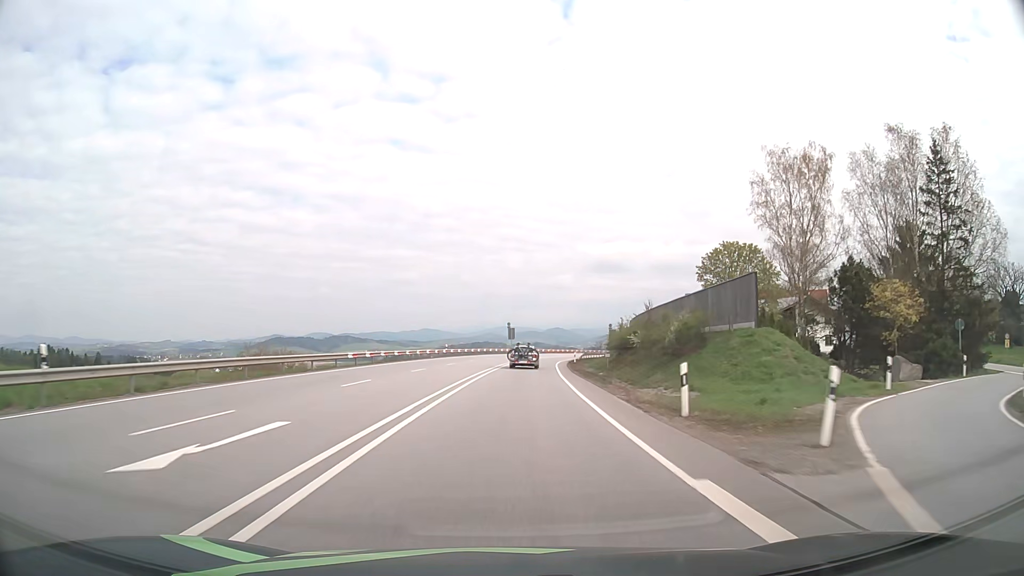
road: primary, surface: asphalt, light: Day
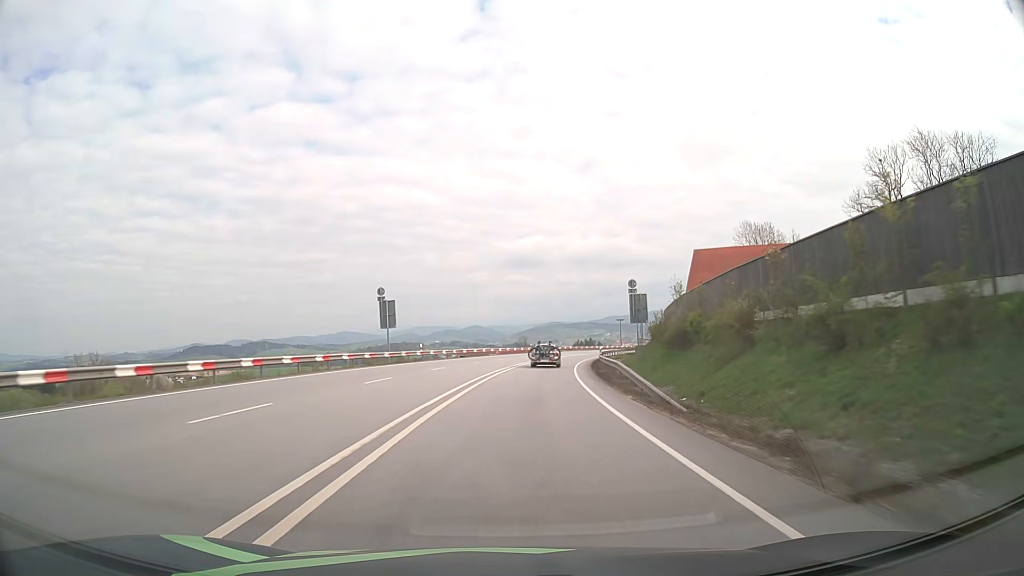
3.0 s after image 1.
(+3.4, +70.2) m; +7°
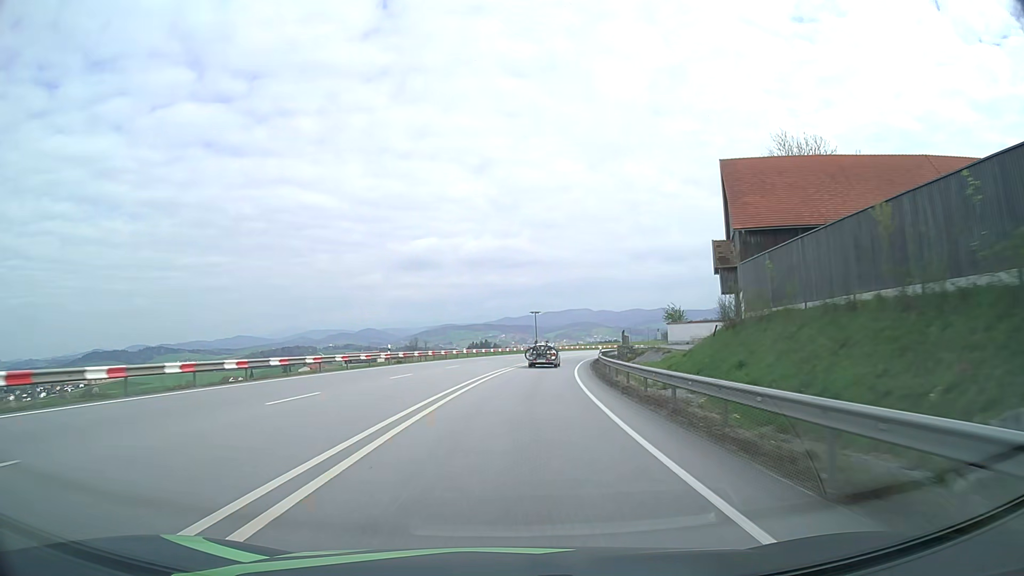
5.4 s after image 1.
(+4.2, +55.7) m; +9°
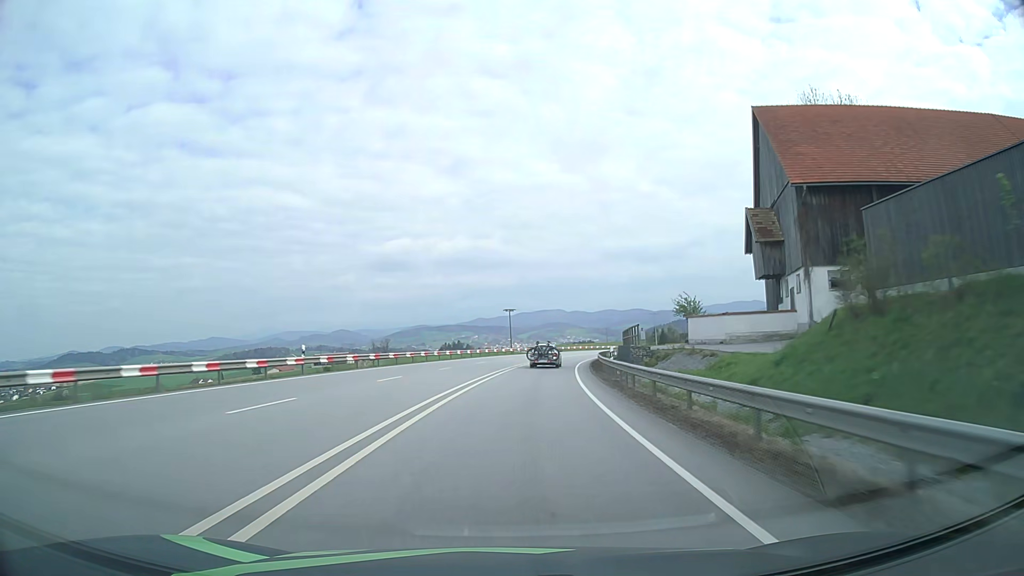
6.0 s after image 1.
(+0.3, +13.9) m; +2°
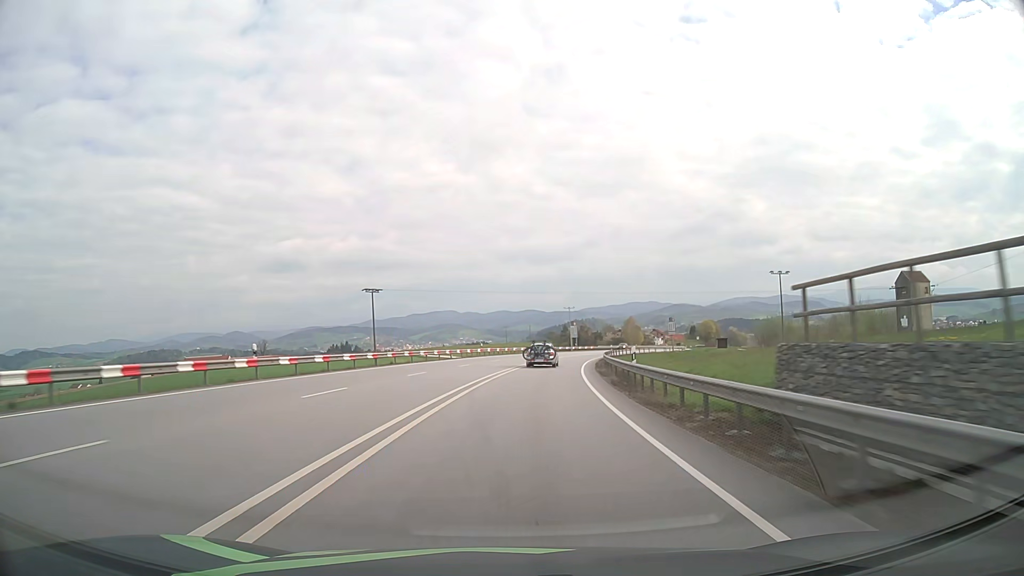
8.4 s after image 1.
(+4.2, +55.6) m; +9°
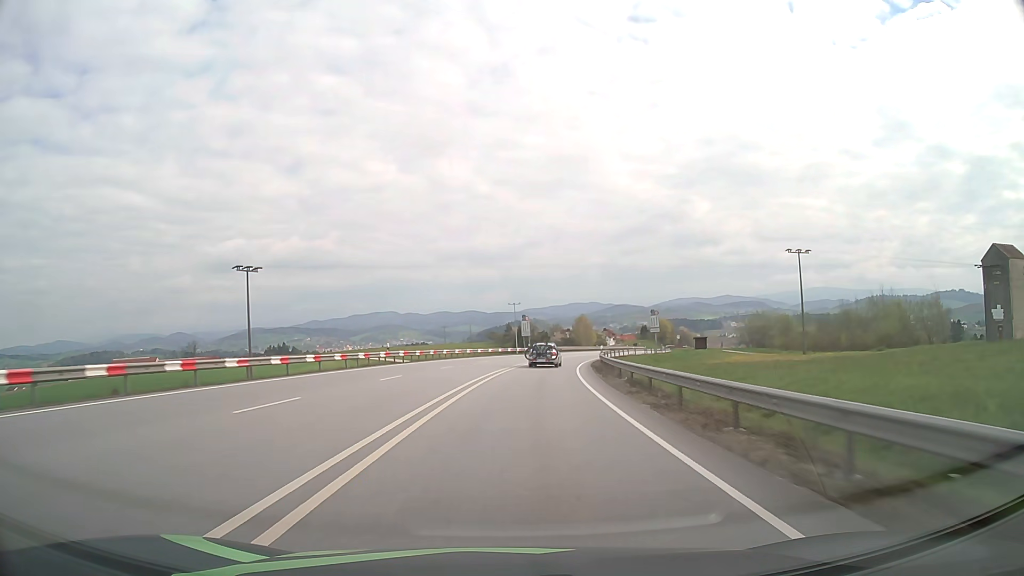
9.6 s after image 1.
(+1.1, +27.9) m; +5°
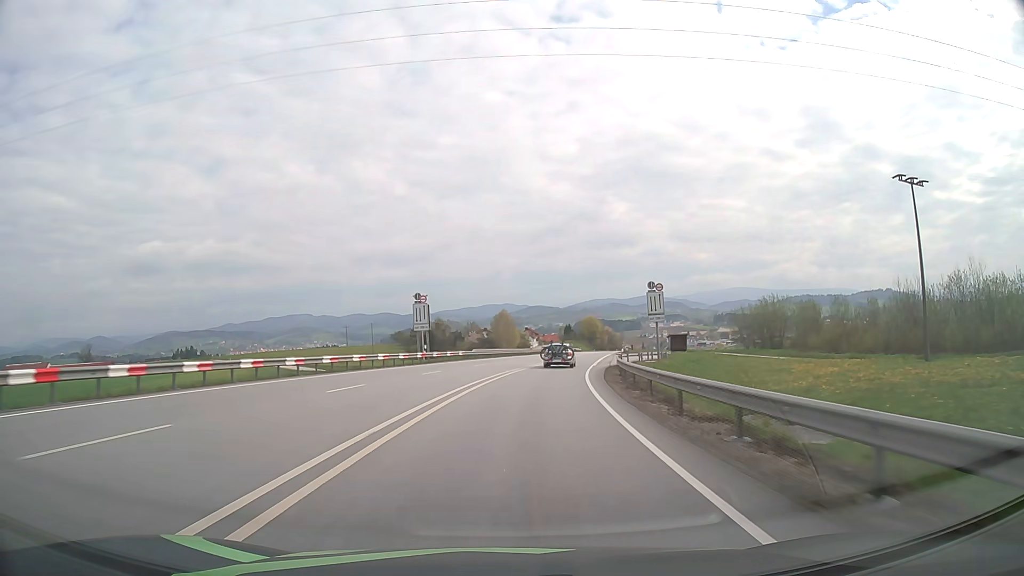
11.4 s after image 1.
(+2.7, +41.6) m; +7°
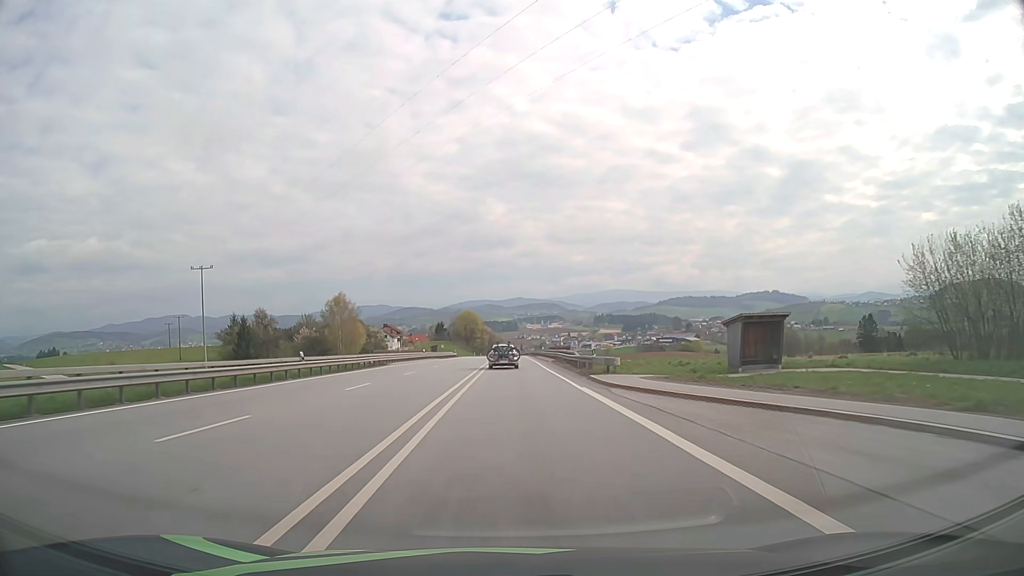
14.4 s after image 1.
(+7.4, +68.6) m; +11°
(0, +10) (0, +20) (0, +30) (0, +40) (0, +50) (0, +60) (0, +70) (0, +80) (0, +90) (0, +100) m
